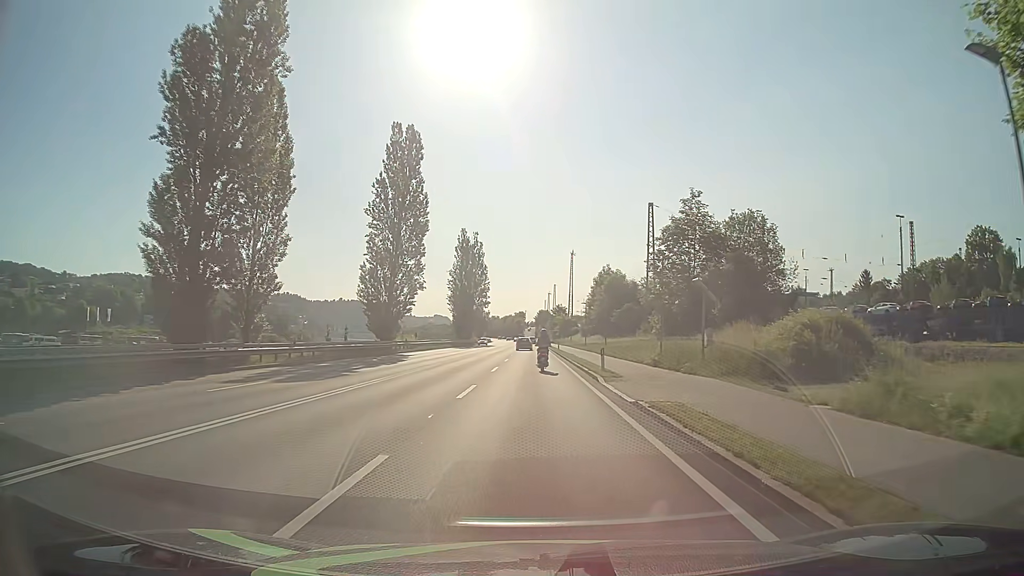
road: primary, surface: asphalt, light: Day
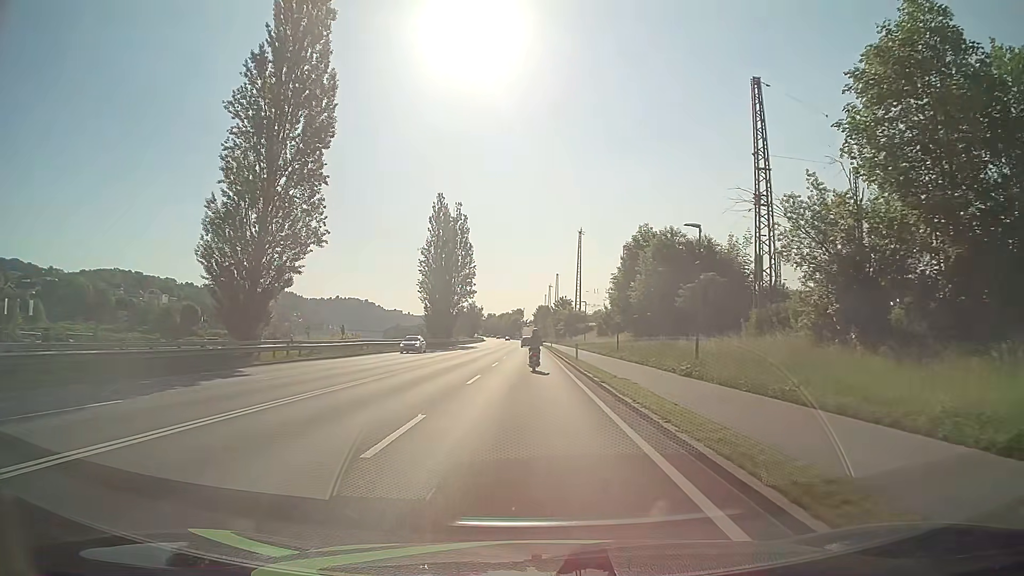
(+0.1, +31.9) m; 0°
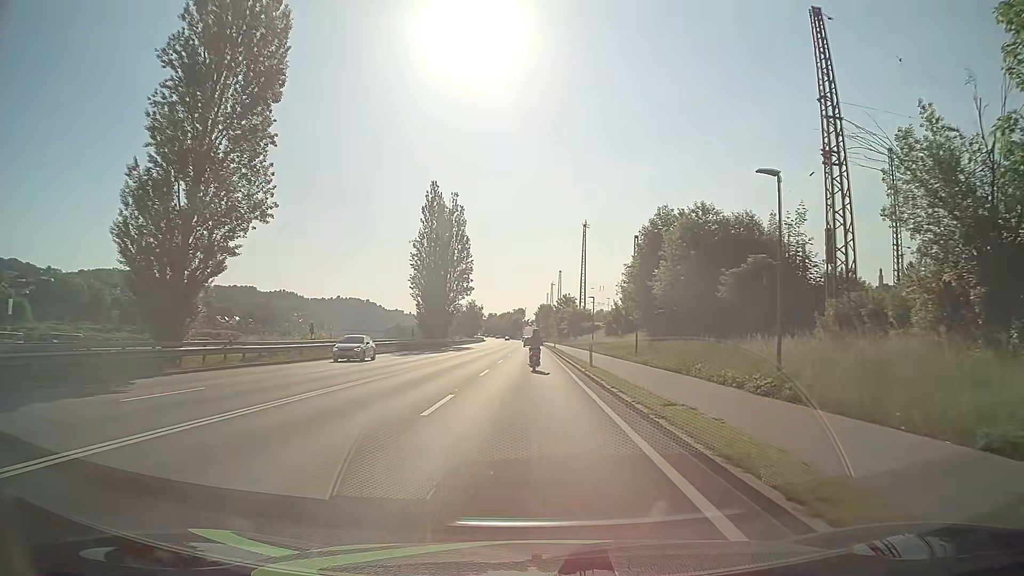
(0.0, +8.0) m; 0°
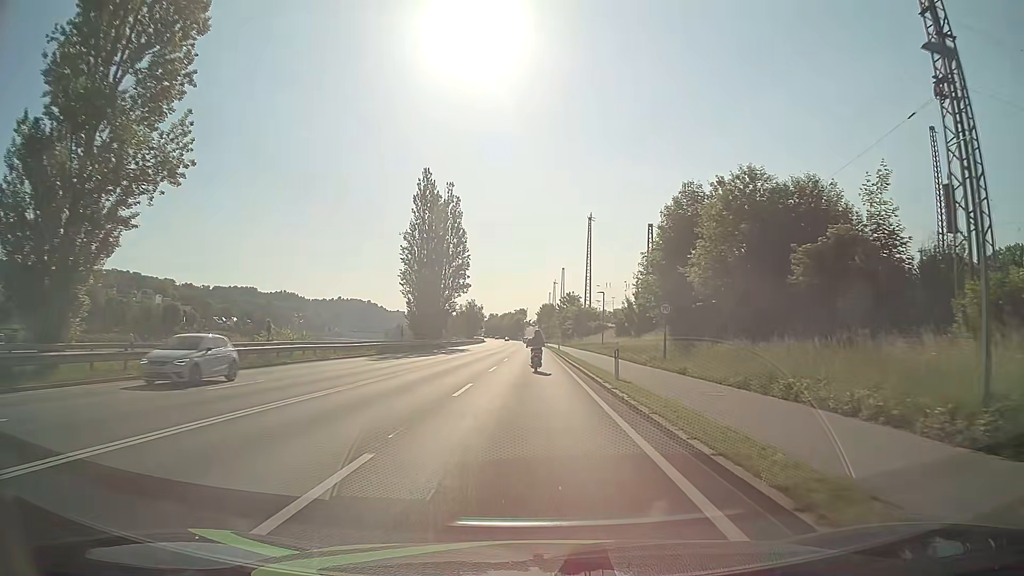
(0.0, +8.0) m; 0°
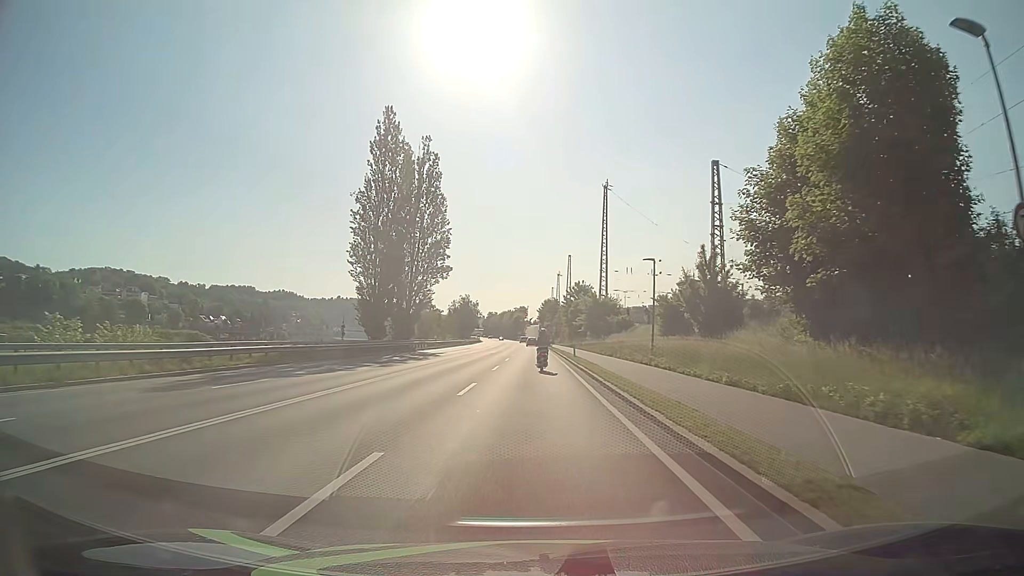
(-0.1, +24.0) m; 0°
